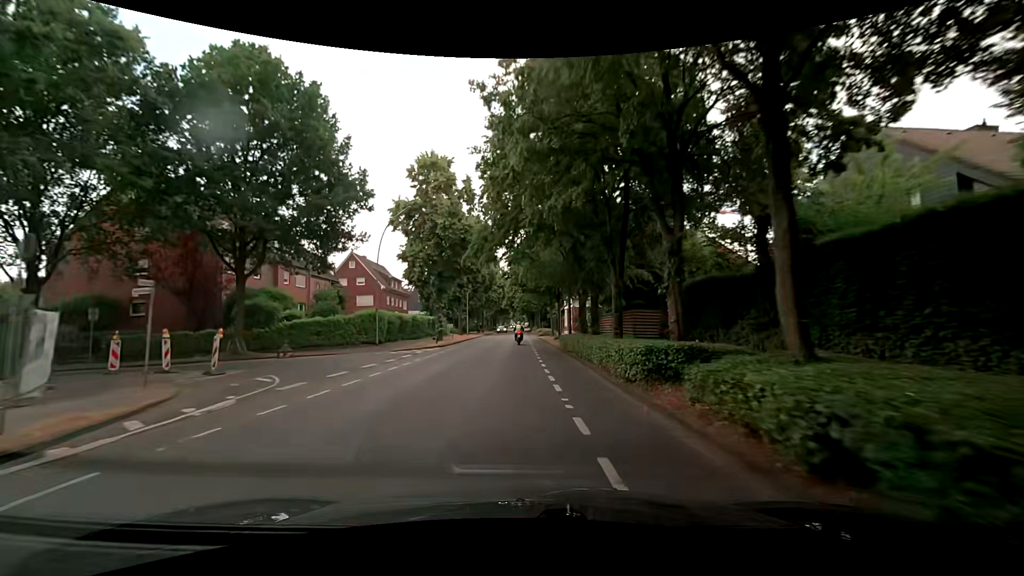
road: secondary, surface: asphalt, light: Day
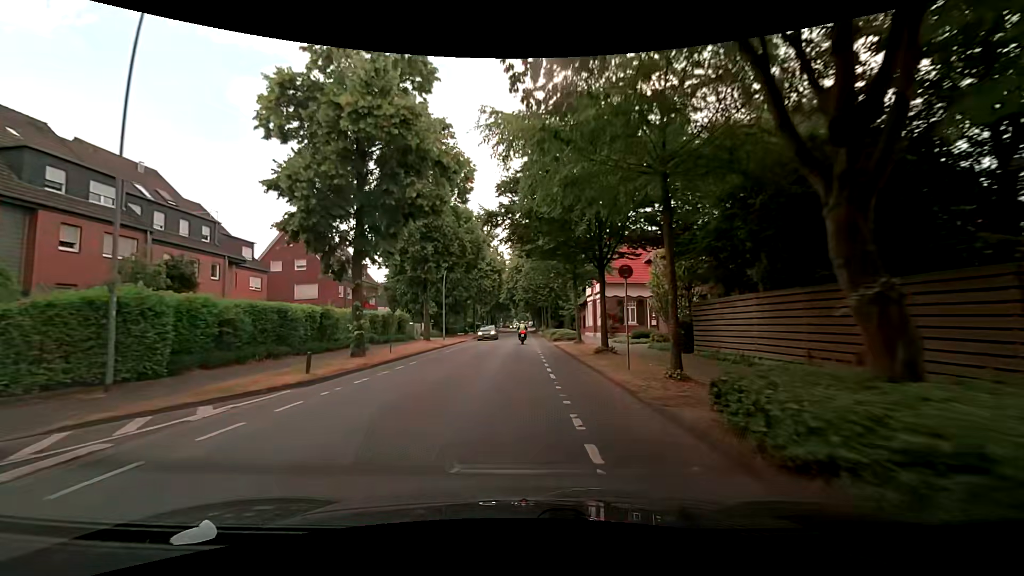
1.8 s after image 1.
(-0.3, +22.2) m; -2°
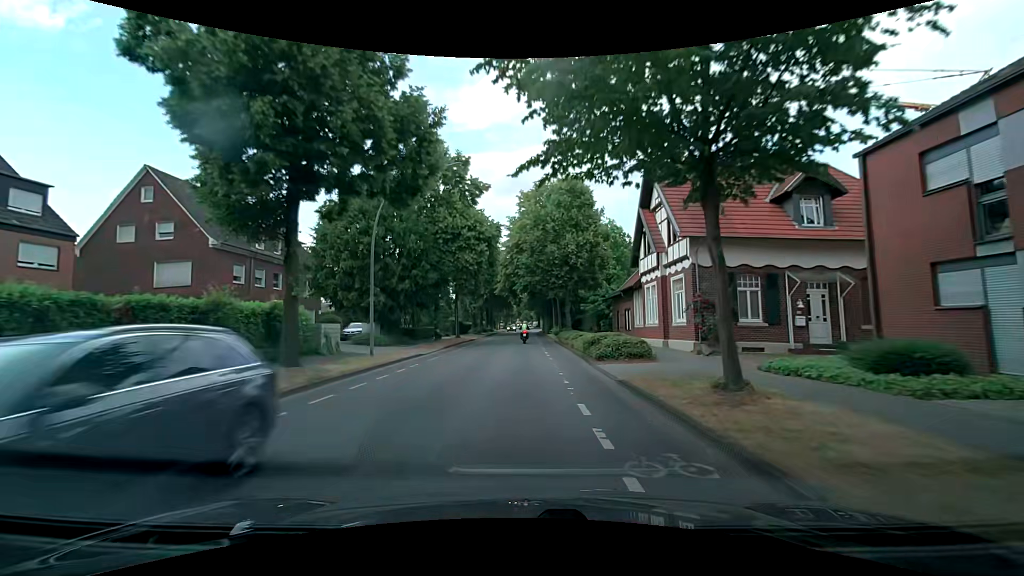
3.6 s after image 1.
(+0.1, +21.8) m; 0°
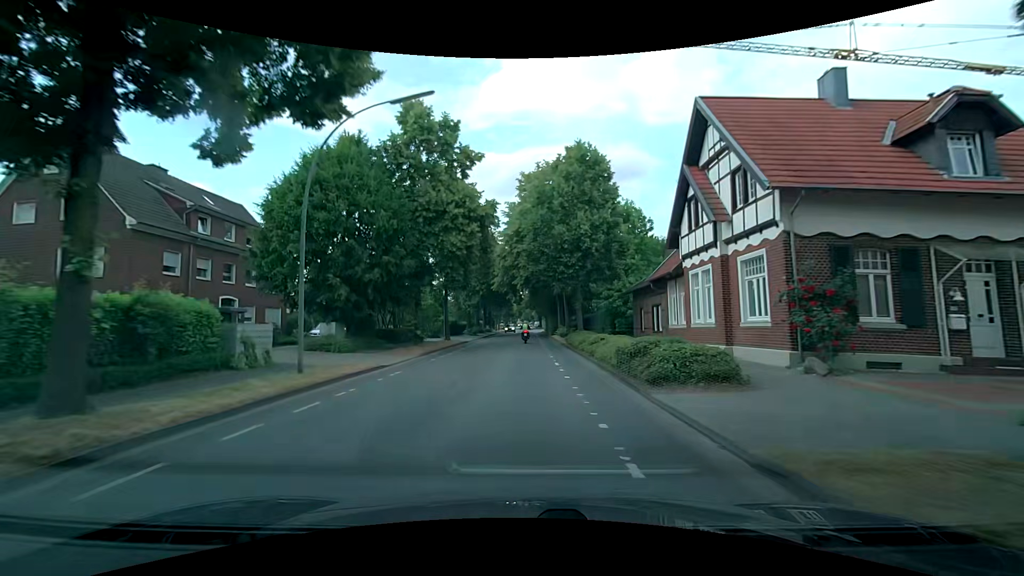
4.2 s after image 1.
(0.0, +7.2) m; 0°
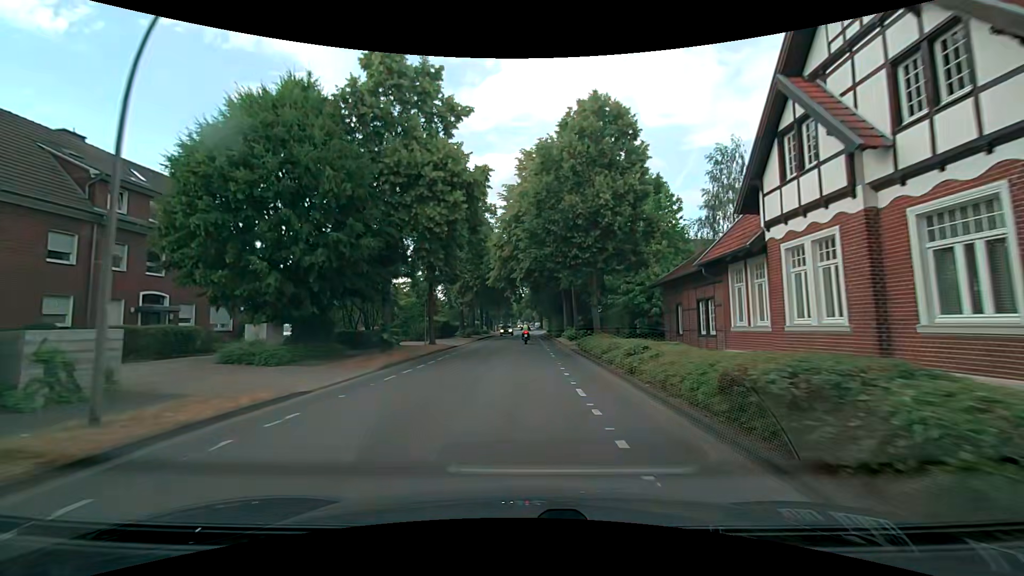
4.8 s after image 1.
(0.0, +7.2) m; 0°
(0, +10) (0, +20) (0, +30) (+1, +40) (+1, +50) (+1, +60) (+1, +70) (+1, +80) (+1, +90) (+3, +100) m
